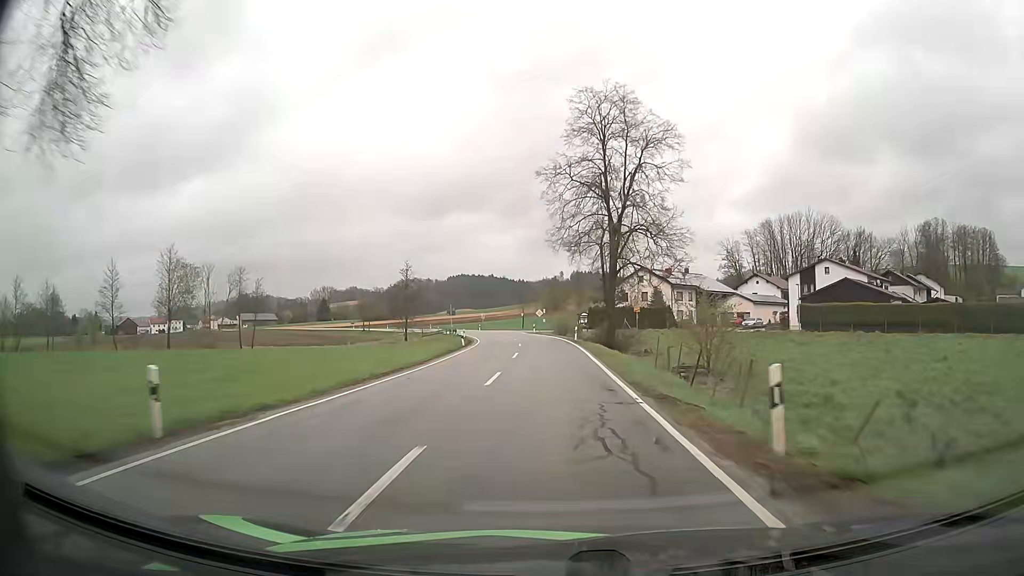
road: secondary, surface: asphalt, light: Day
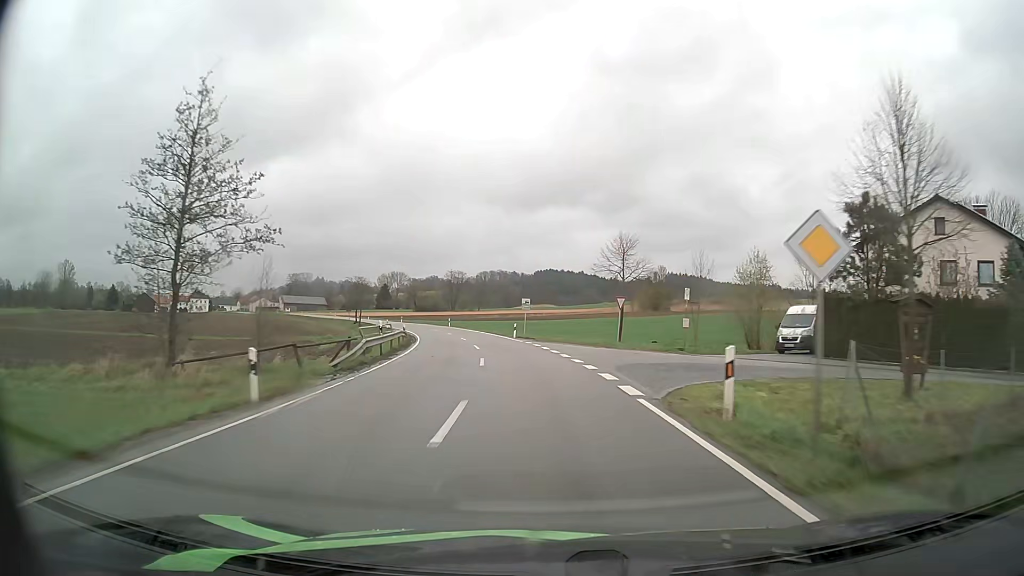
(-2.4, +64.4) m; -7°
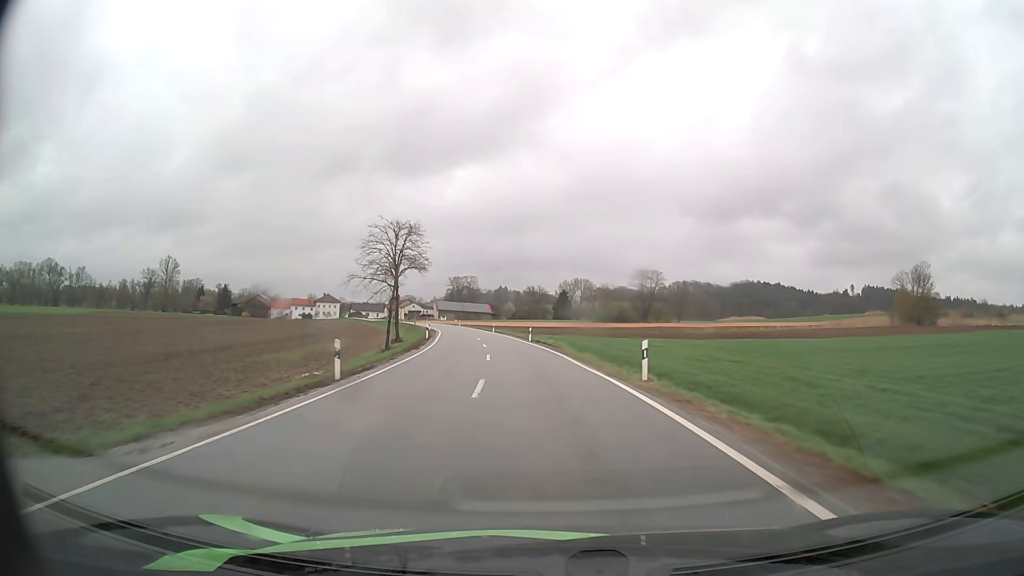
(-9.5, +63.6) m; -16°
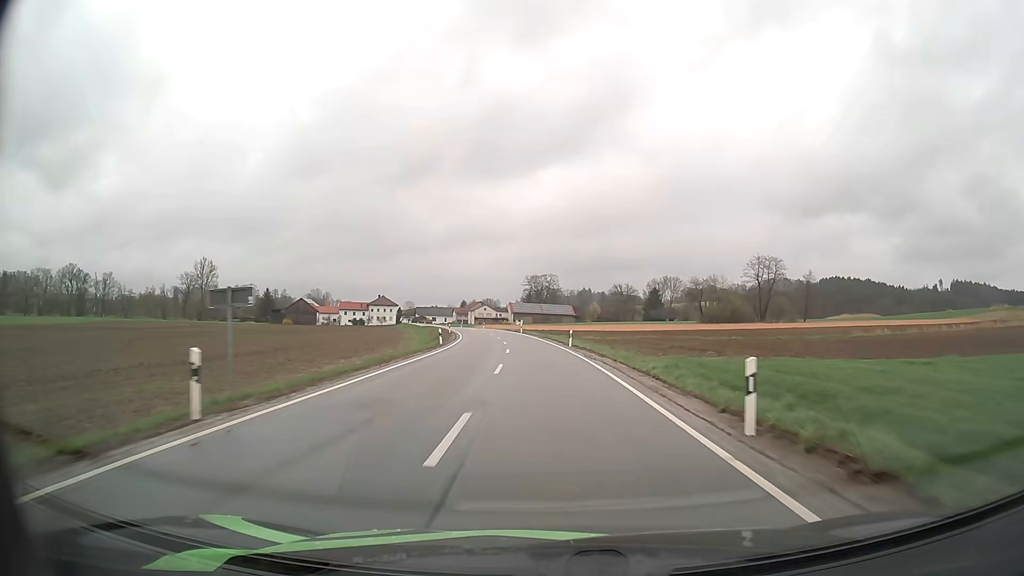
(-2.8, +40.3) m; -7°
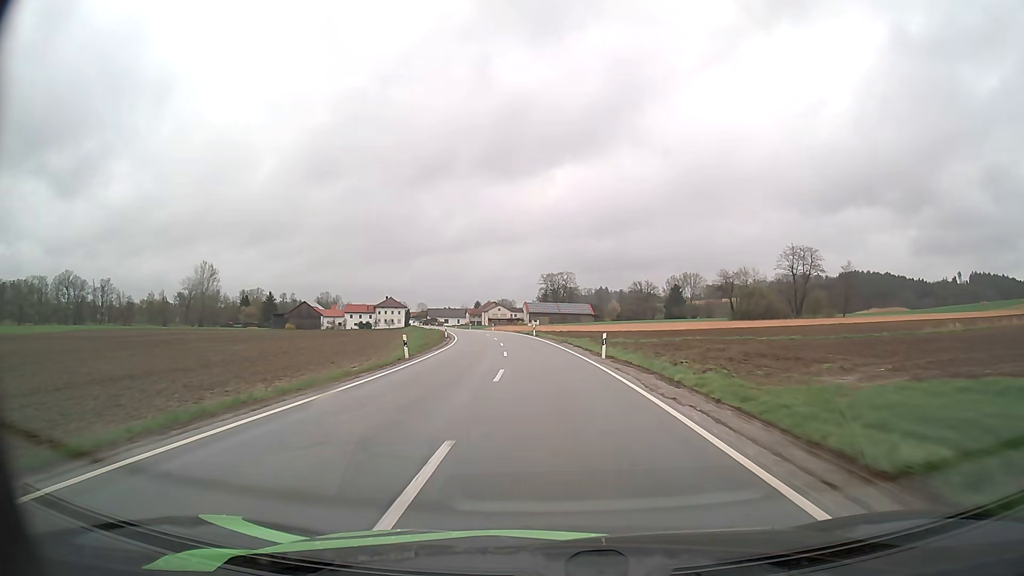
(-0.2, +13.6) m; -1°
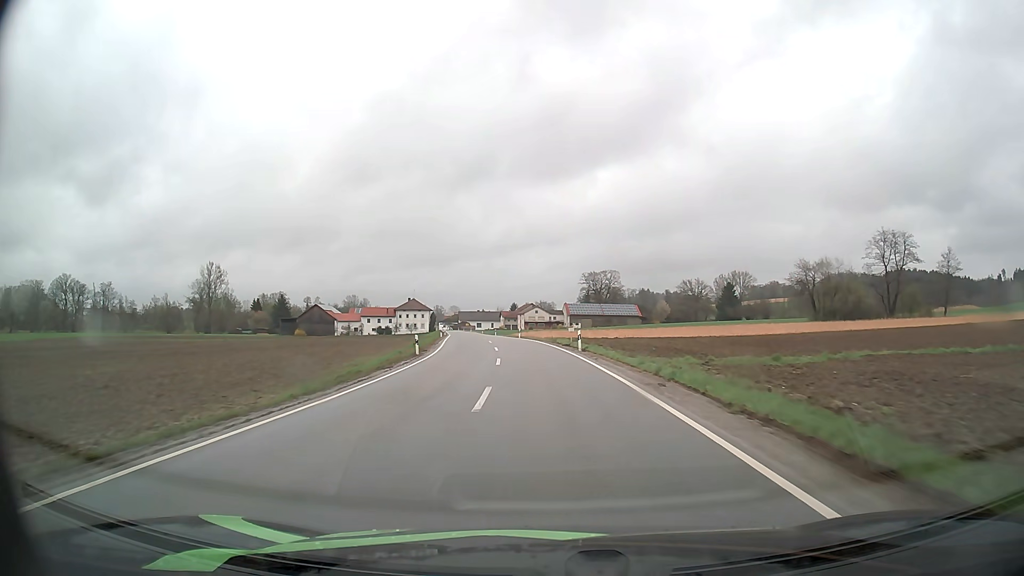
(-0.8, +27.3) m; -4°
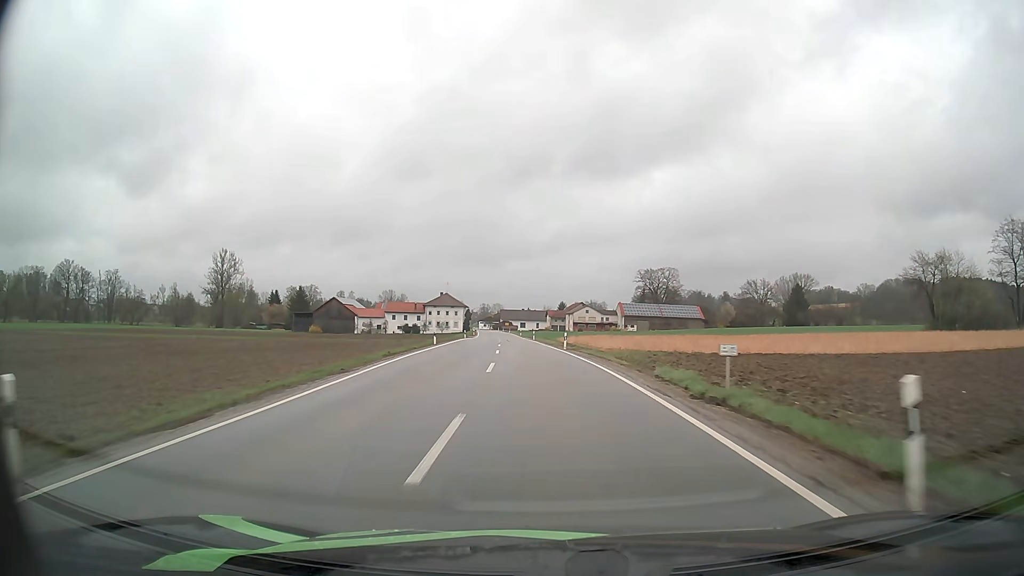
(-0.9, +27.7) m; -4°
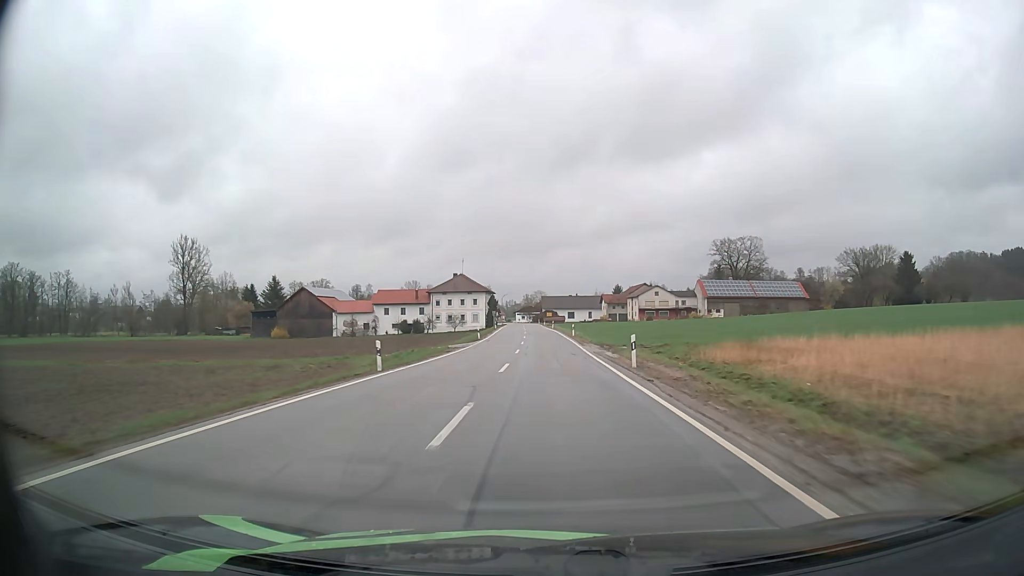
(-2.9, +56.2) m; -4°
(0, +10) (0, +20) (0, +30) (0, +40) (0, +50) (-1, +60) (-1, +70) (-1, +80) (-2, +90) (-2, +100) m
